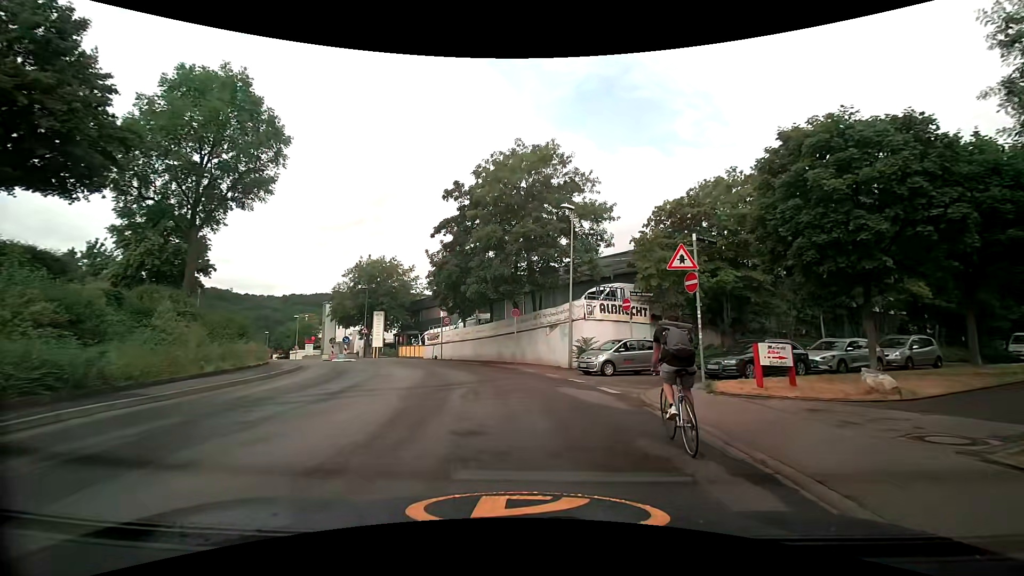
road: unclassified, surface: asphalt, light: Day
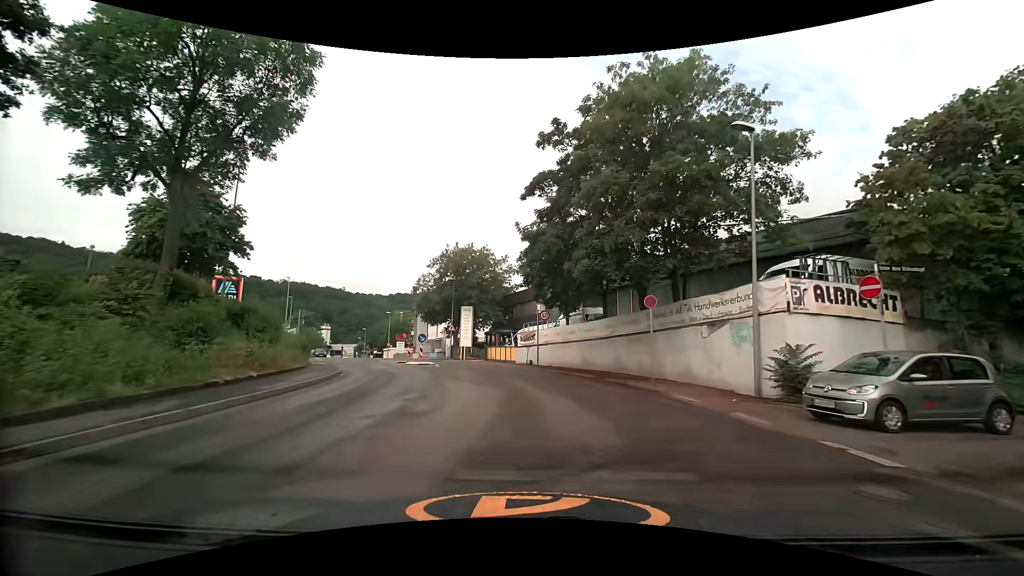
(-0.9, +9.5) m; -10°
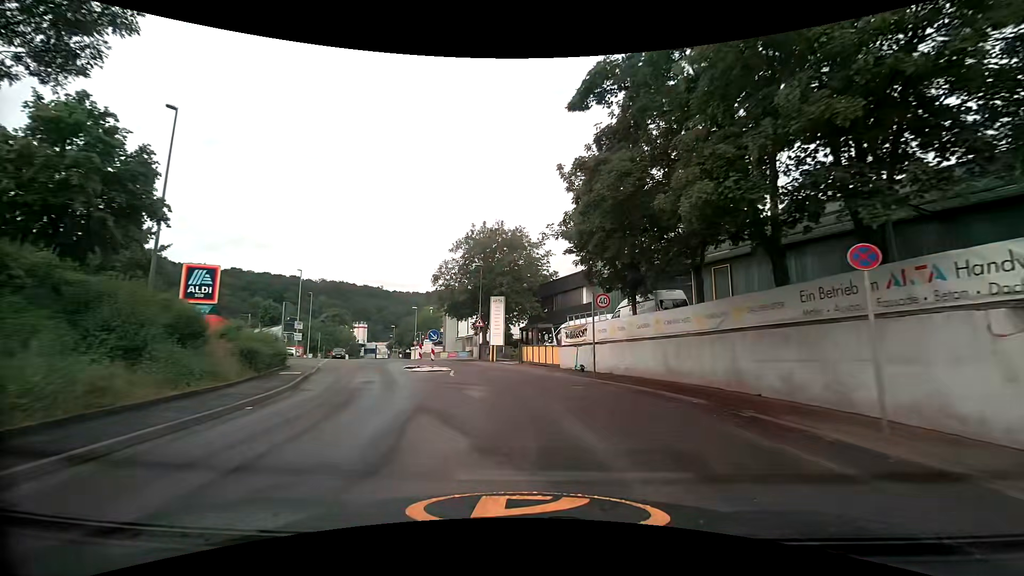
(-0.4, +9.0) m; -5°
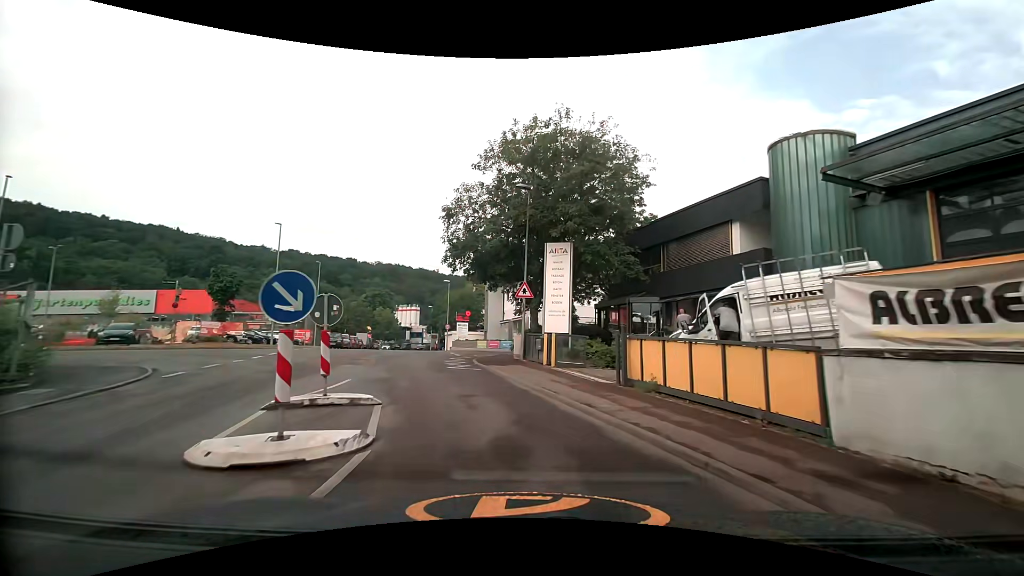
(-1.2, +19.5) m; -6°
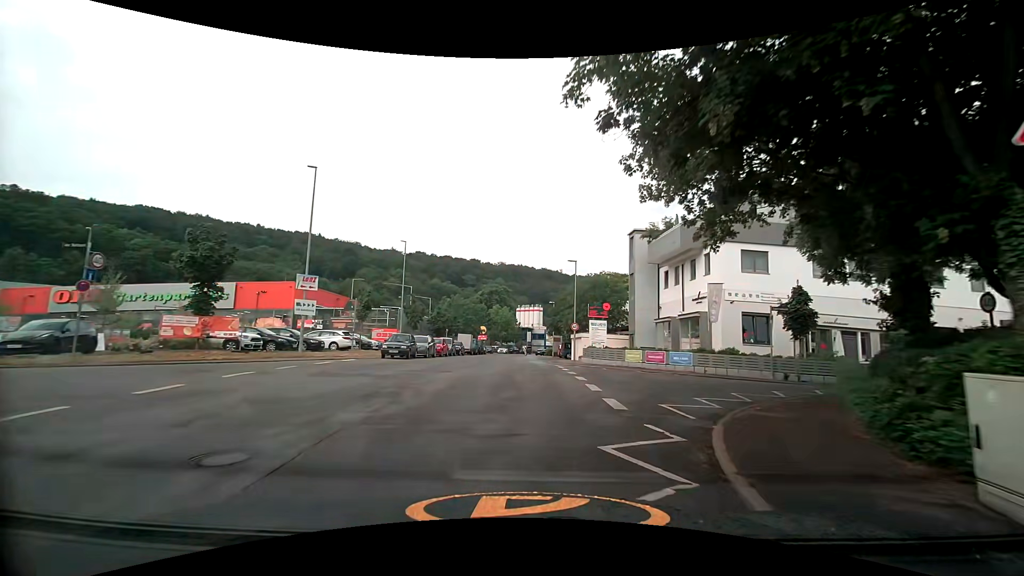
(-2.9, +18.4) m; -15°
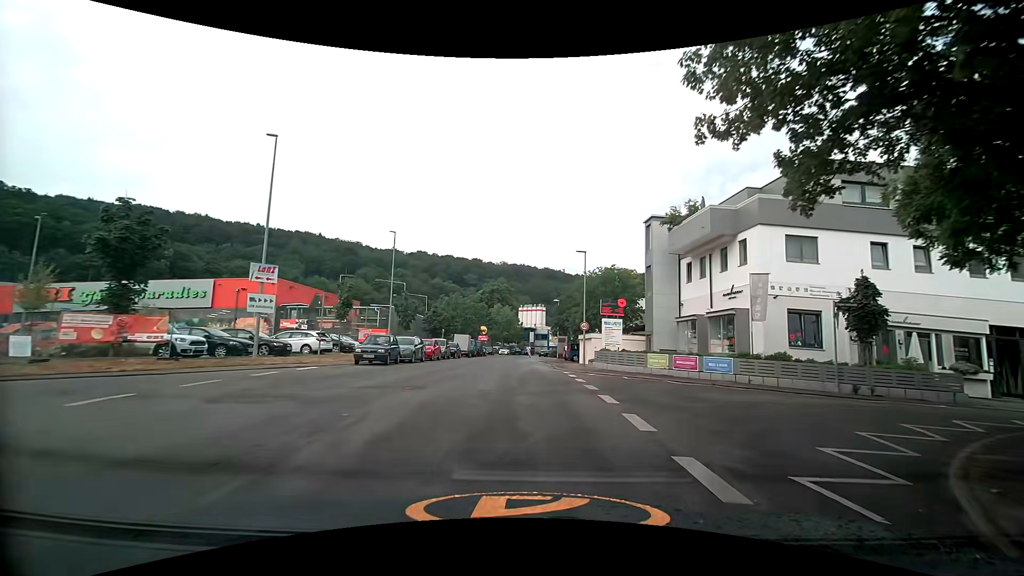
(0.0, +4.8) m; +1°
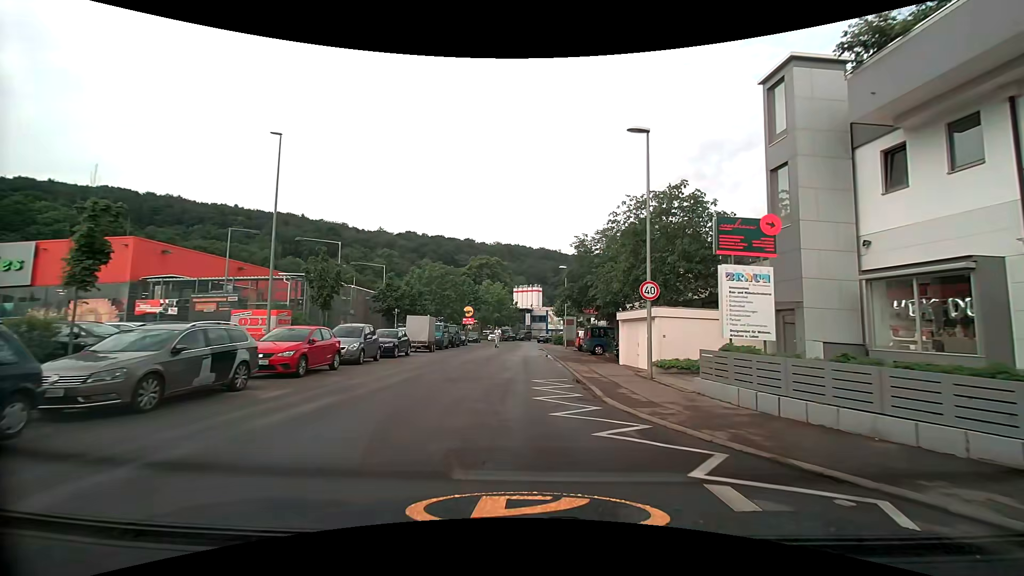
(-0.4, +19.2) m; -1°
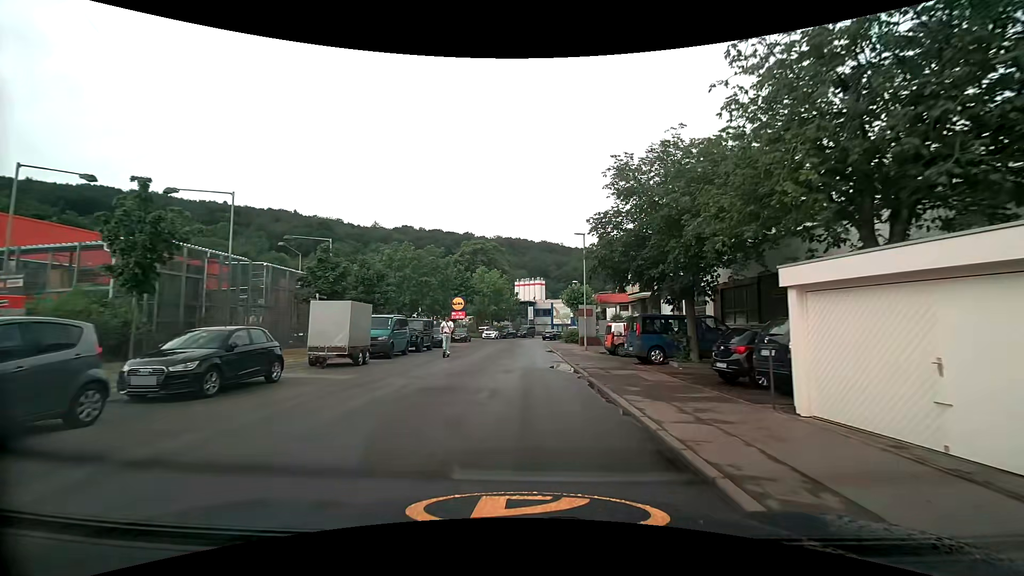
(0.0, +14.7) m; -1°
